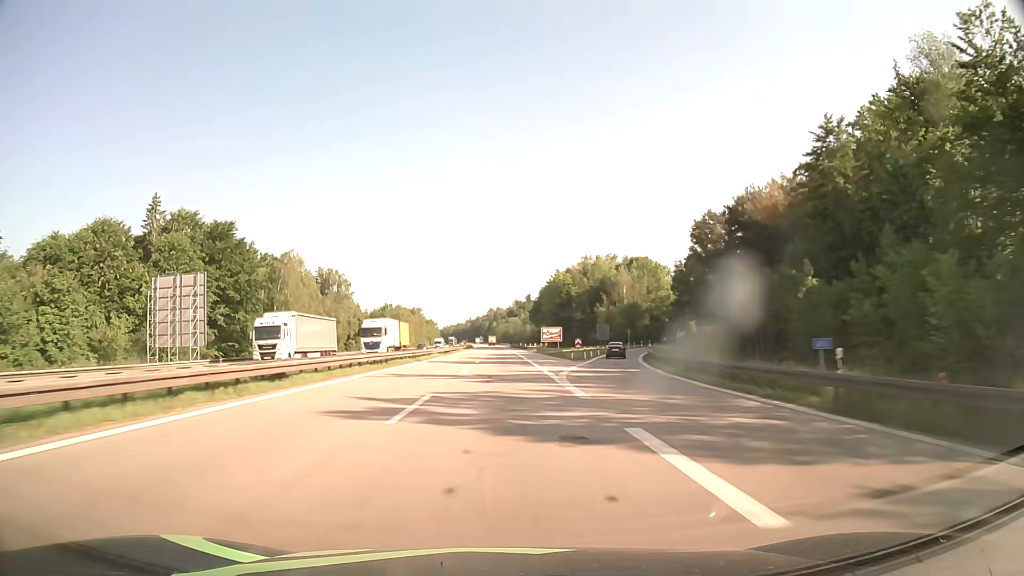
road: motorway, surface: asphalt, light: Day
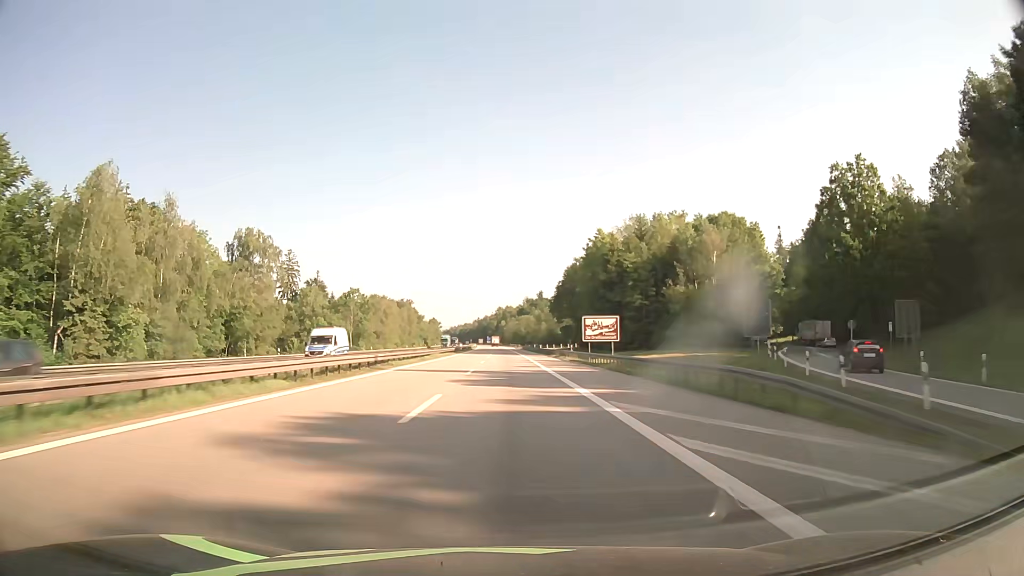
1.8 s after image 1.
(-0.4, +53.8) m; -1°
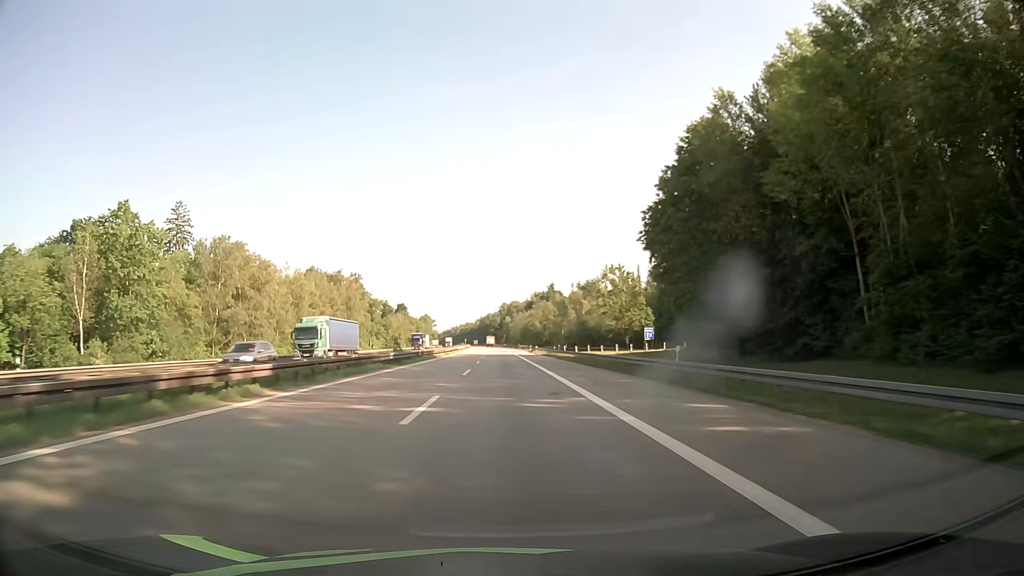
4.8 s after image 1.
(-0.5, +90.2) m; 0°
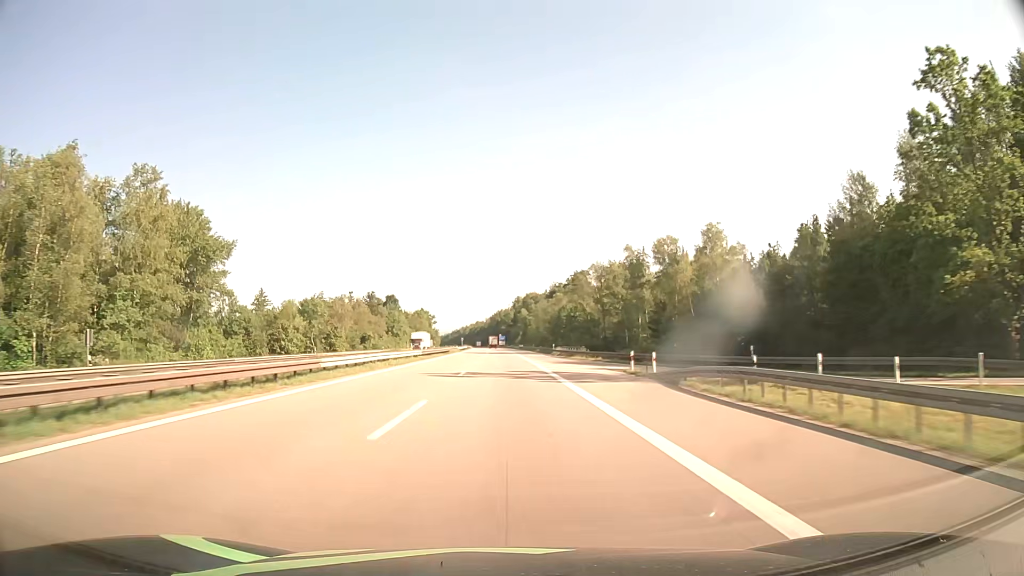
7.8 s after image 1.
(-1.4, +91.6) m; -1°
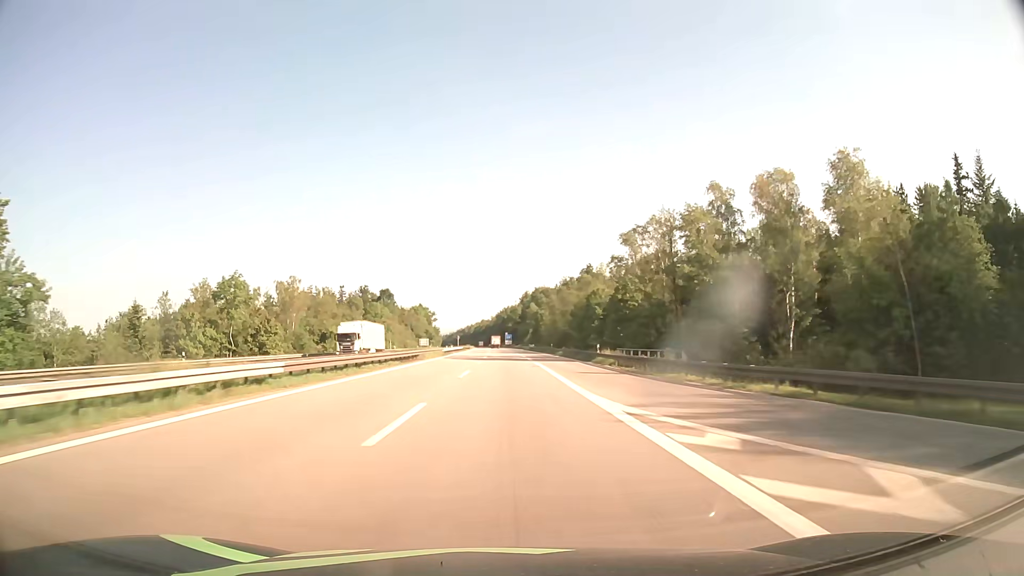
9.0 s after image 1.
(-0.2, +36.8) m; -1°
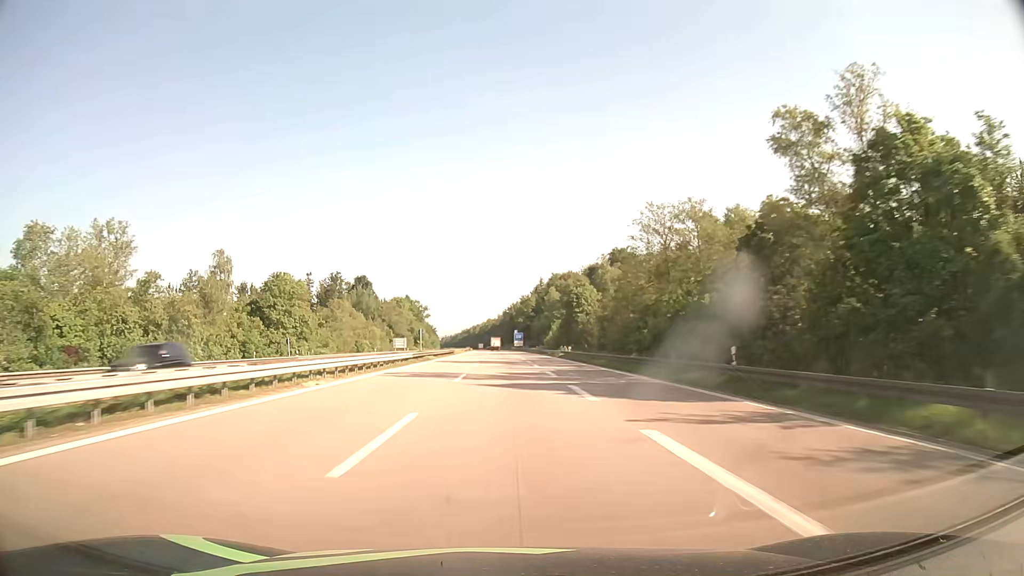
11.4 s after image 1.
(-0.4, +73.9) m; -1°
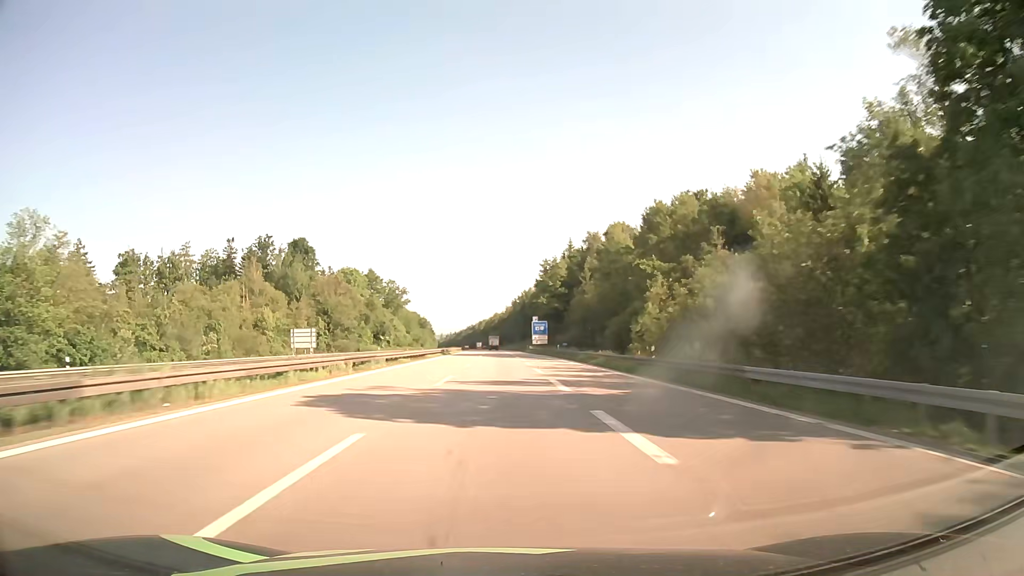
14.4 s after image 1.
(-0.3, +92.9) m; -1°
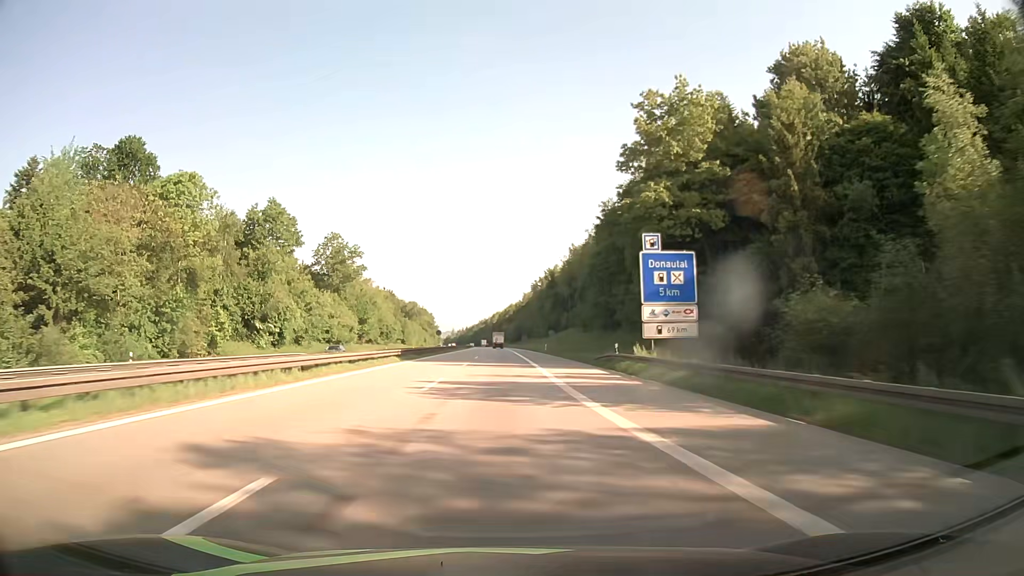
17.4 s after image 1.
(-0.8, +93.5) m; -1°
(0, +10) (0, +20) (0, +30) (0, +40) (0, +50) (-1, +60) (-1, +70) (-1, +80) (-1, +90) (-1, +100) m
